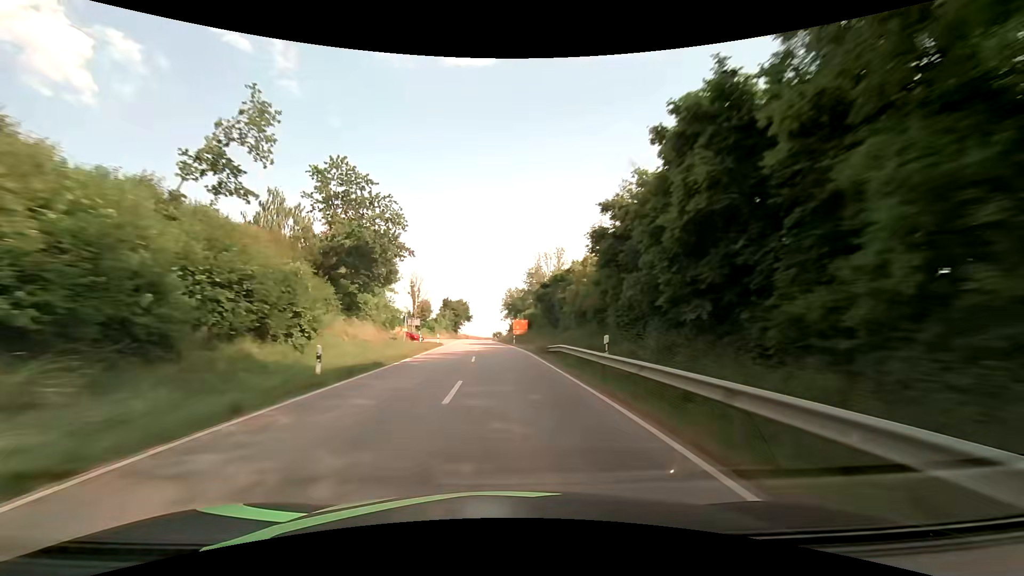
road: secondary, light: Day
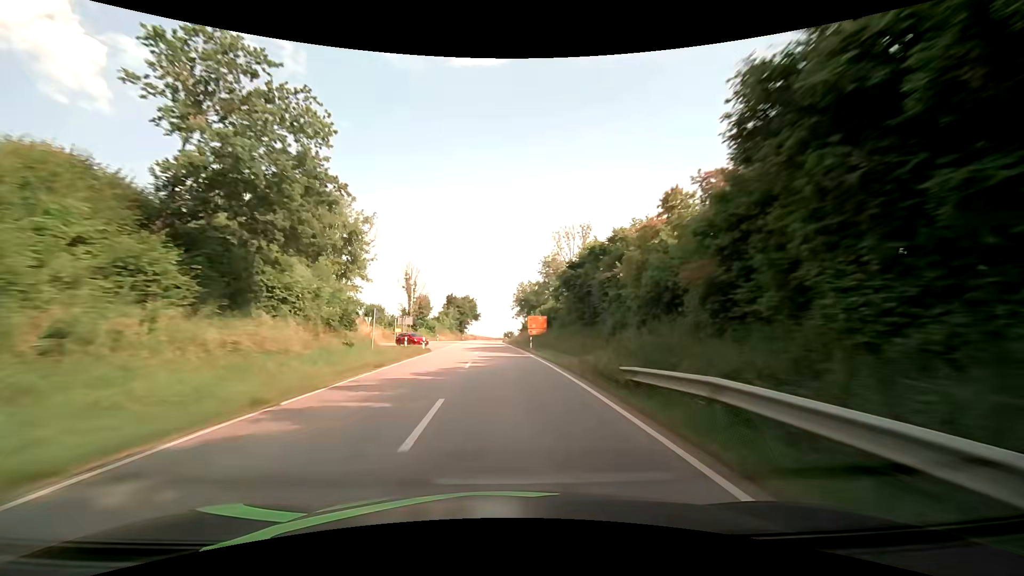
(-0.2, +15.9) m; -1°
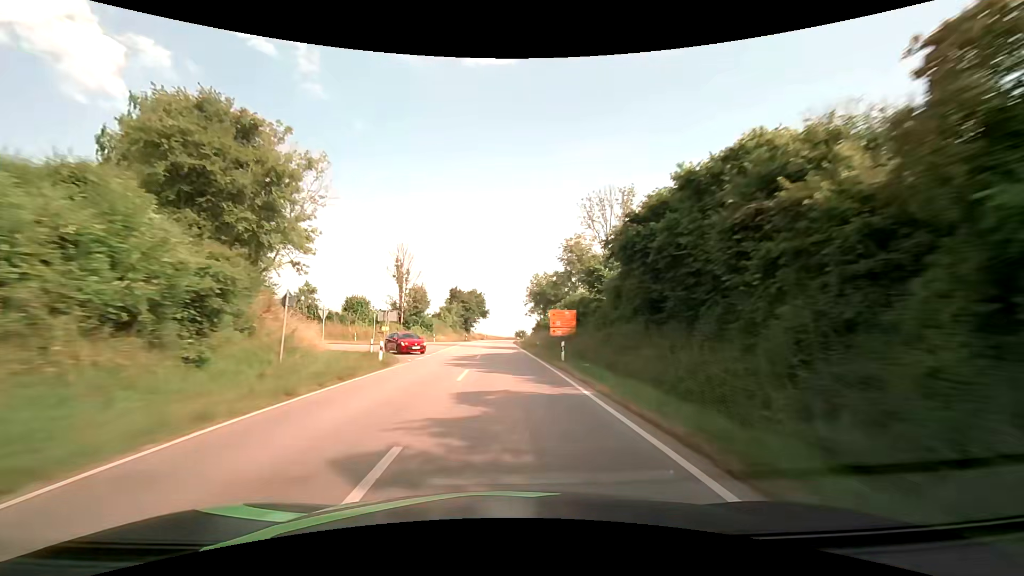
(-0.2, +15.9) m; -1°
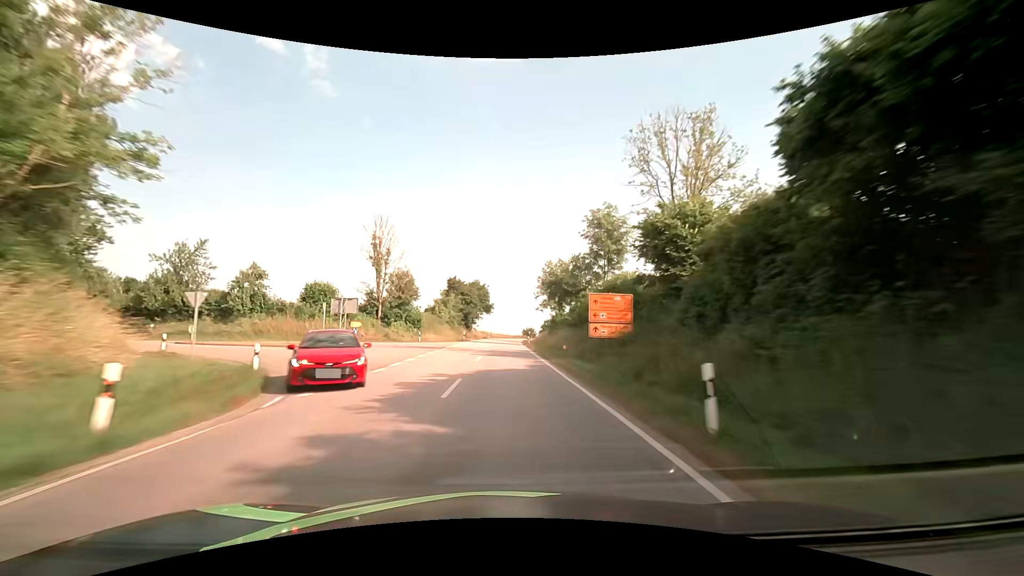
(-0.2, +15.9) m; -1°
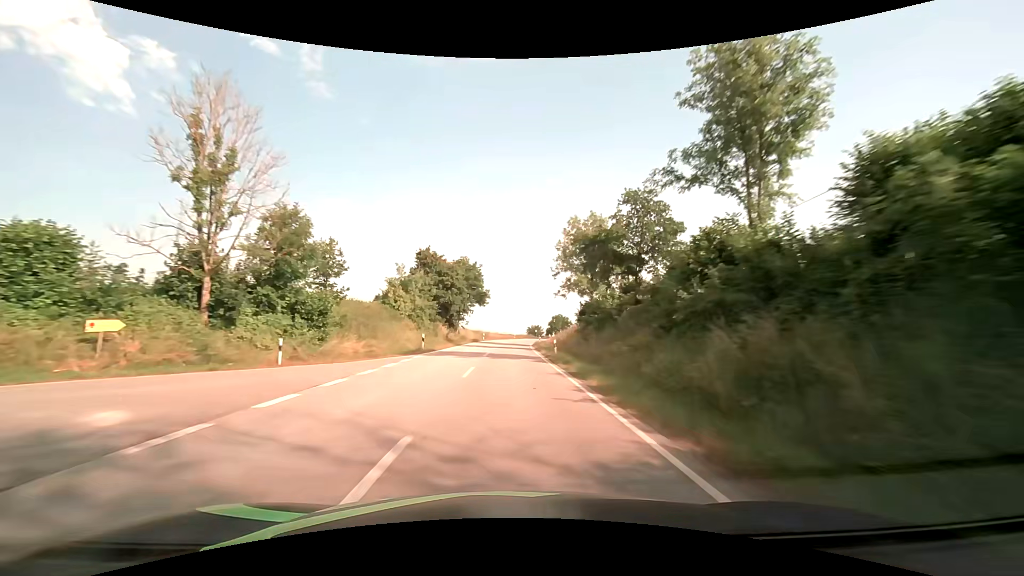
(0.0, +31.9) m; 0°
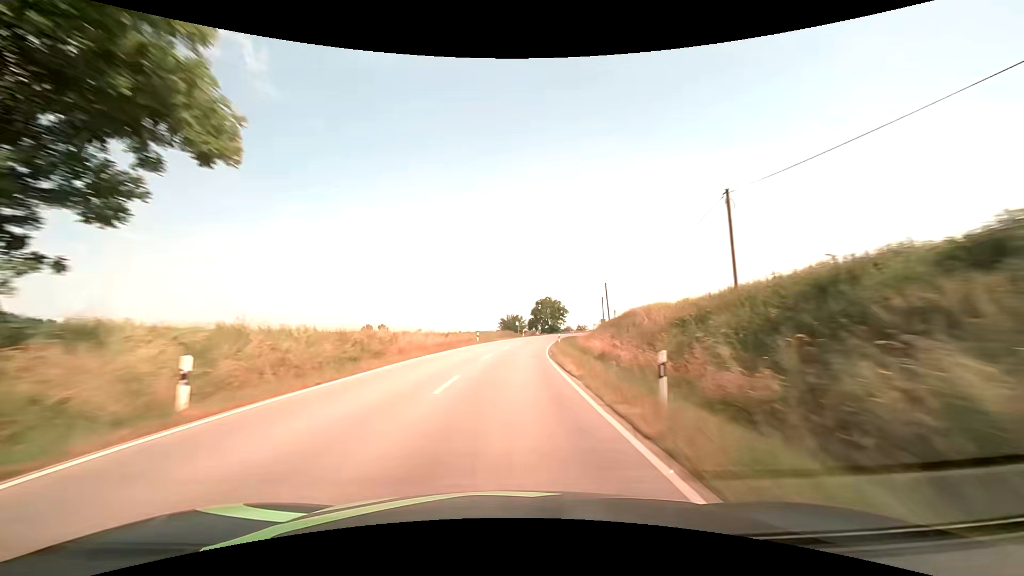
(+1.1, +63.9) m; +3°
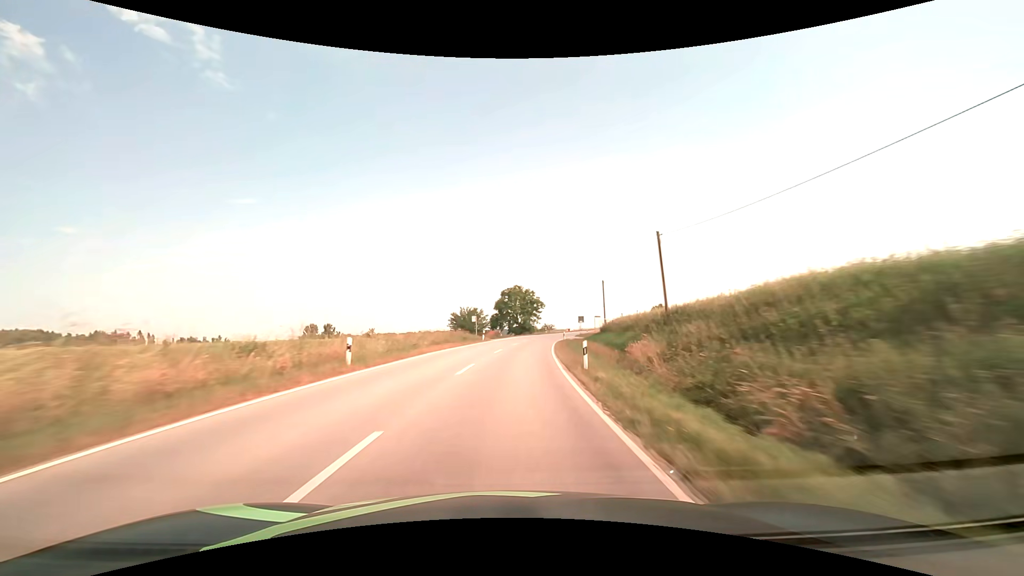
(+0.9, +31.9) m; +4°
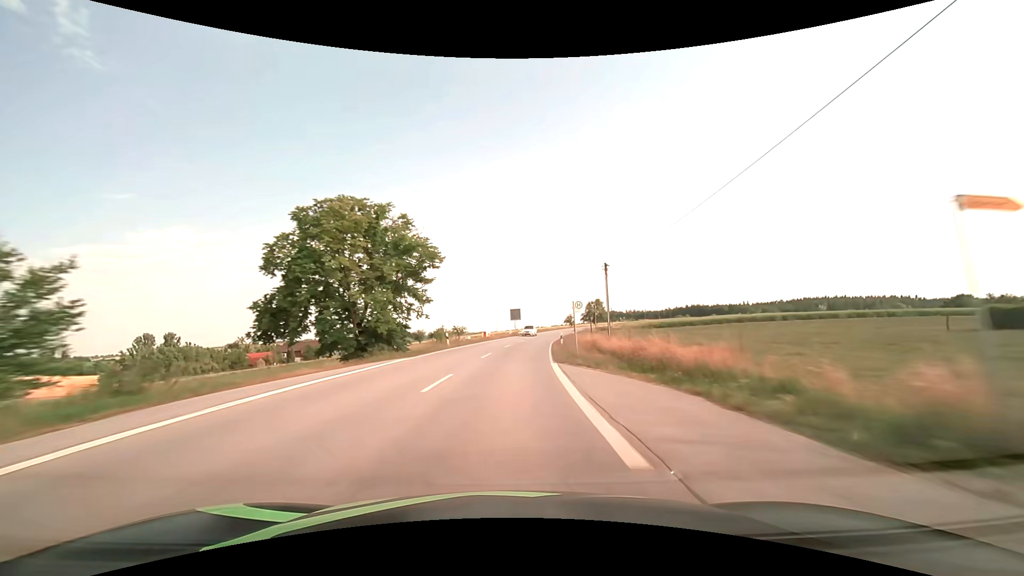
(+5.5, +63.3) m; +10°
(0, +10) (0, +20) (+1, +30) (+2, +40) (+3, +50) (+5, +60) (+6, +70) (+8, +79) (+10, +89) (+13, +99) m
